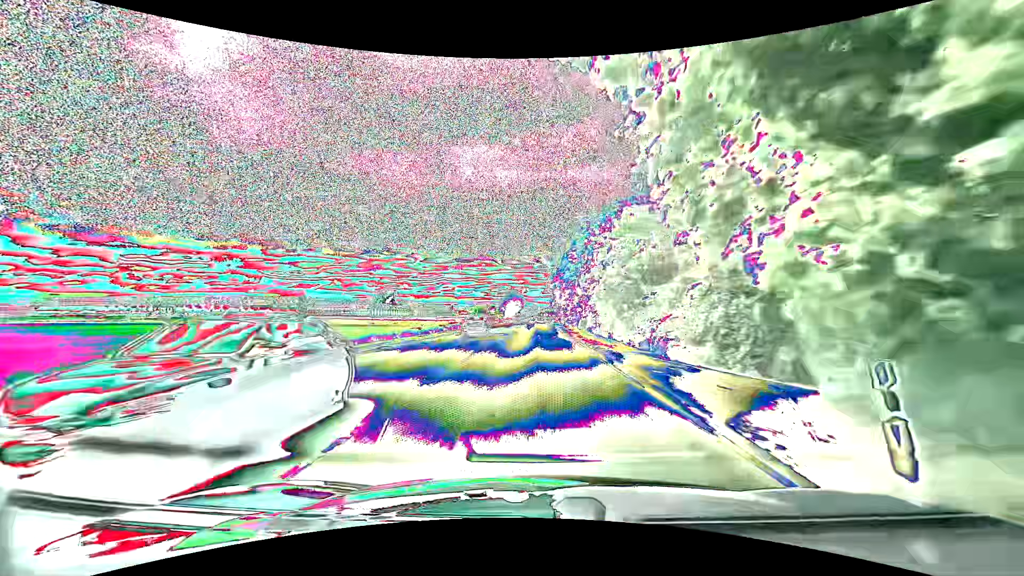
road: primary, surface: asphalt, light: Day
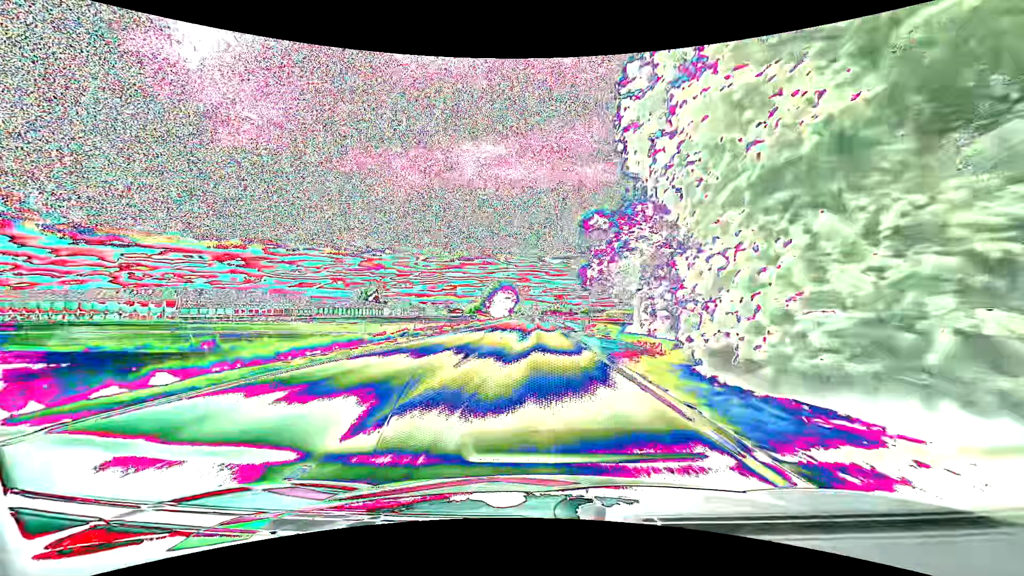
(-0.2, +72.6) m; 0°
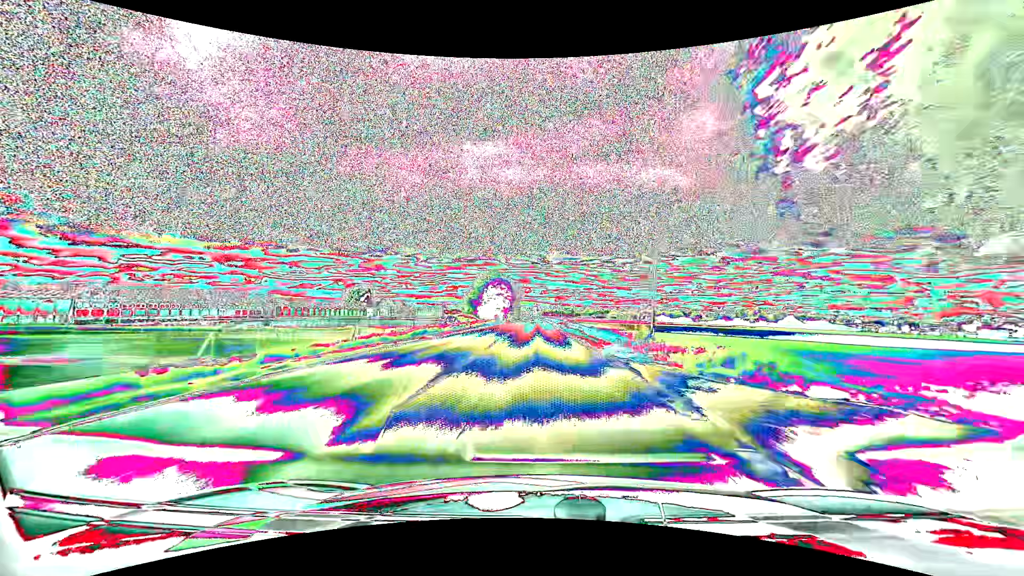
(-0.2, +29.6) m; -1°
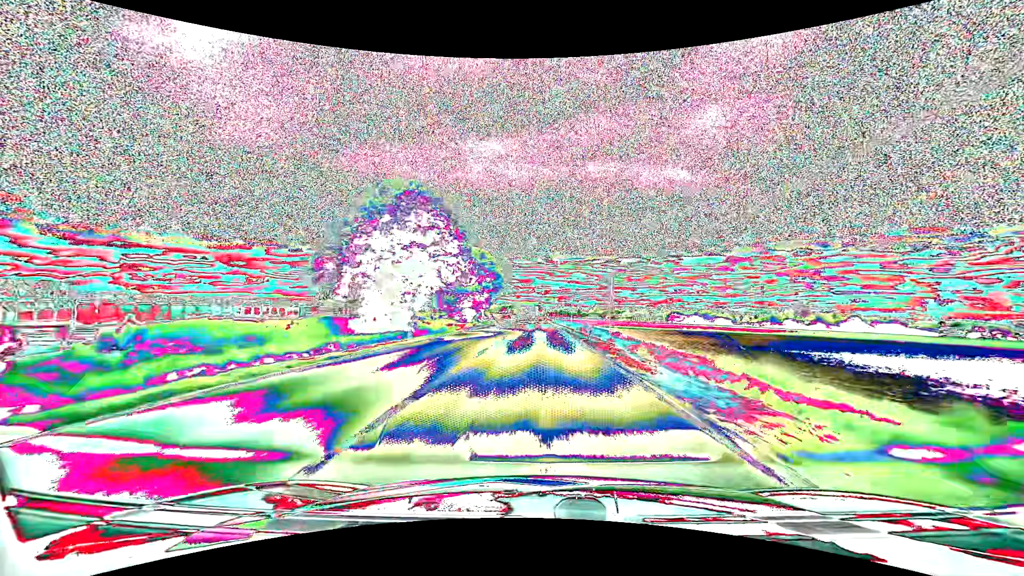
(0.0, +75.2) m; 0°
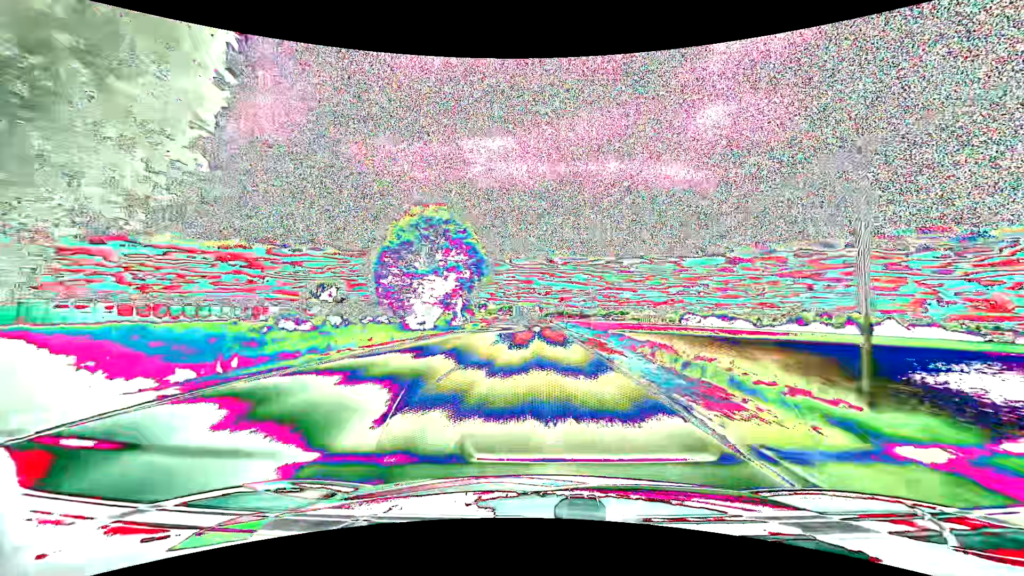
(0.0, +30.6) m; 0°
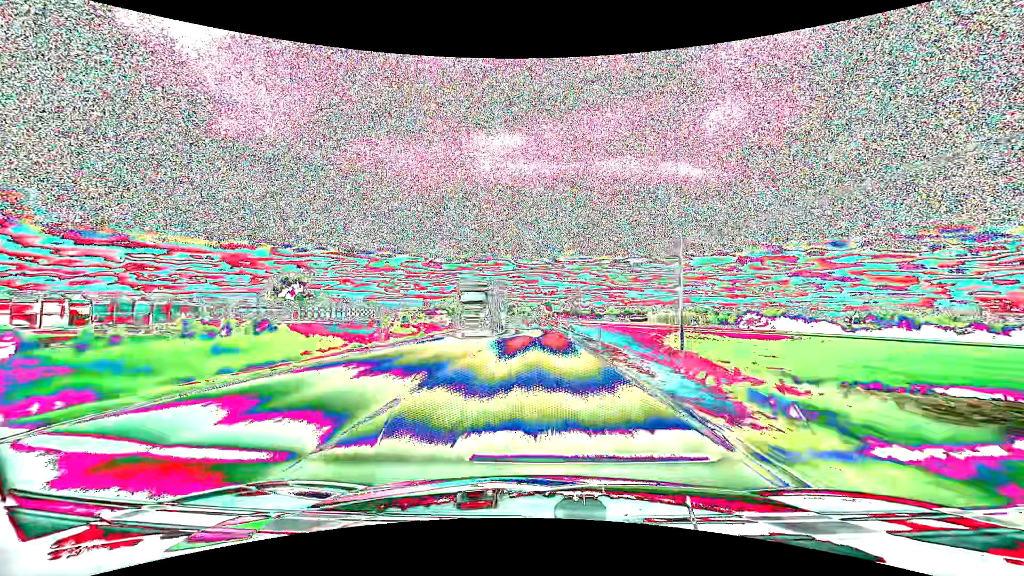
(-0.3, +77.4) m; 0°
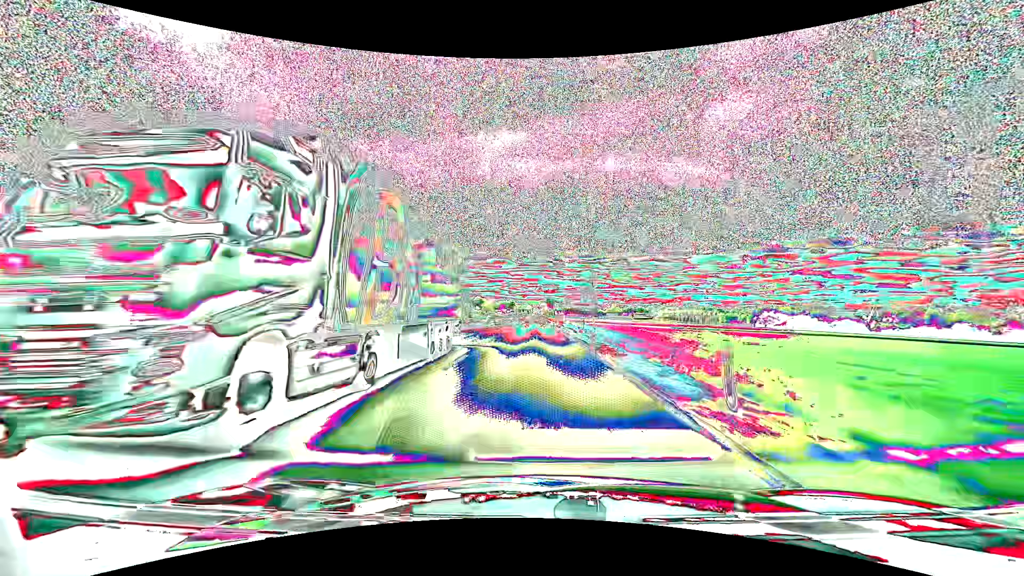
(-0.1, +15.6) m; 0°
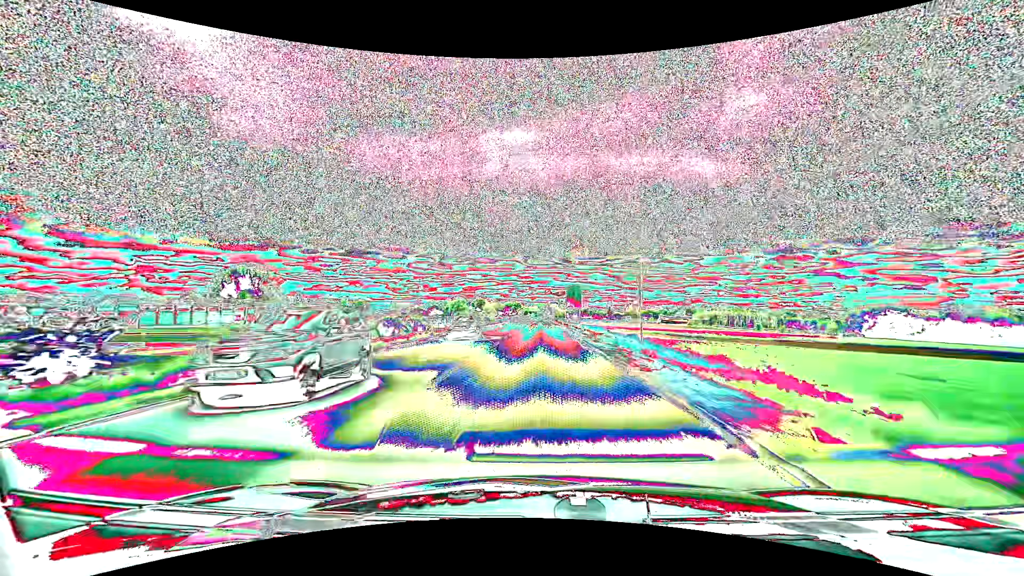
(-0.6, +62.8) m; -1°
(0, +10) (0, +20) (0, +30) (0, +40) (0, +50) (0, +60) (0, +70) (0, +80) (0, +90) (0, +100) m
